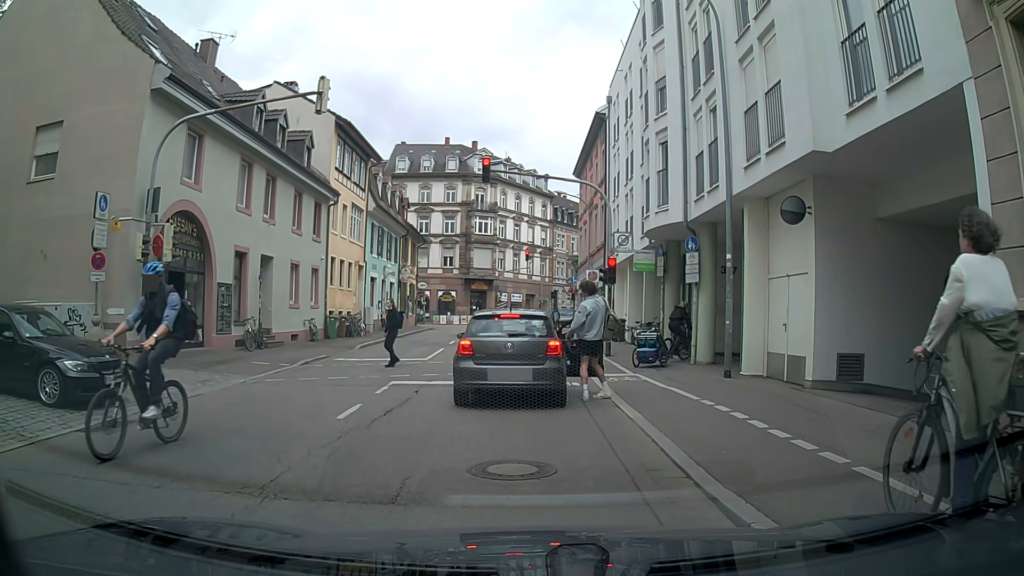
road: unclassified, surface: asphalt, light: Day
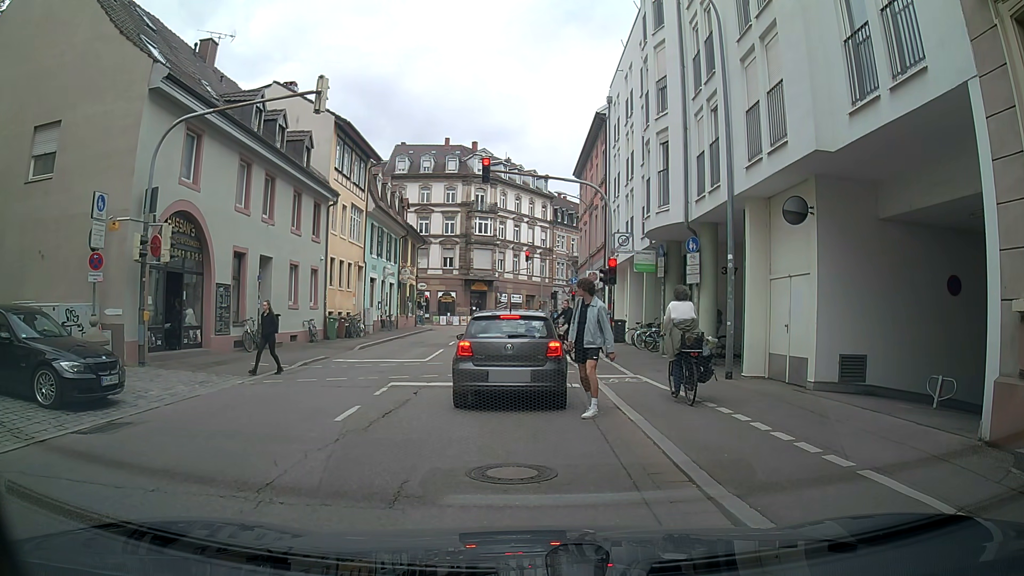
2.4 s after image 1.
(0.0, +0.2) m; 0°
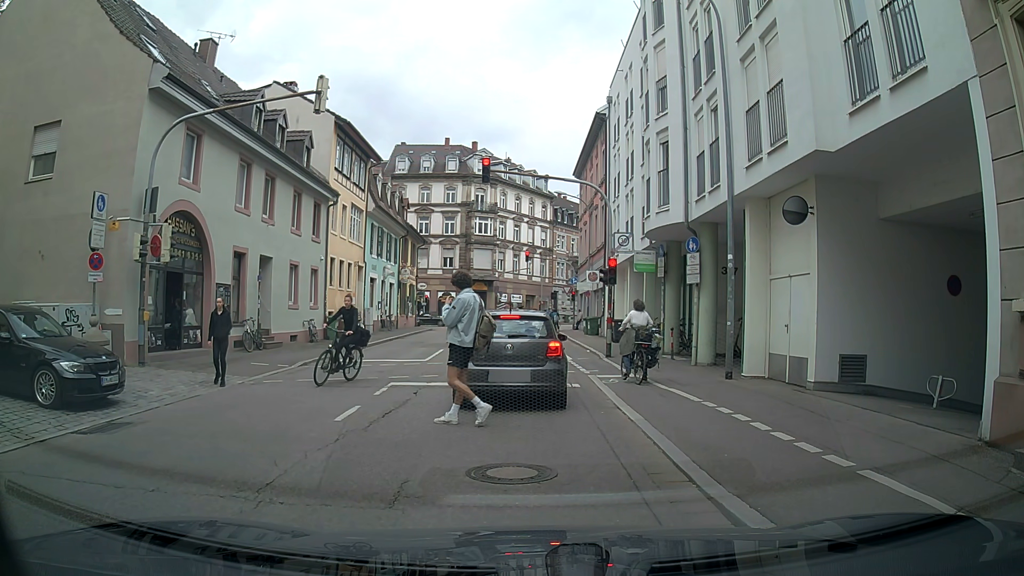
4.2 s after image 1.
(0.0, 0.0) m; 0°
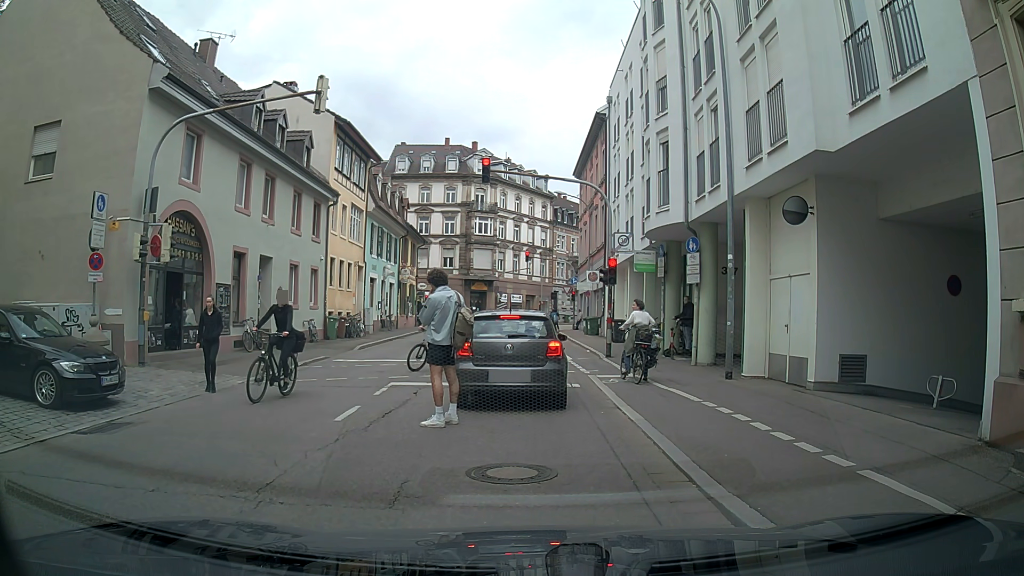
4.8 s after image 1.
(0.0, 0.0) m; 0°
